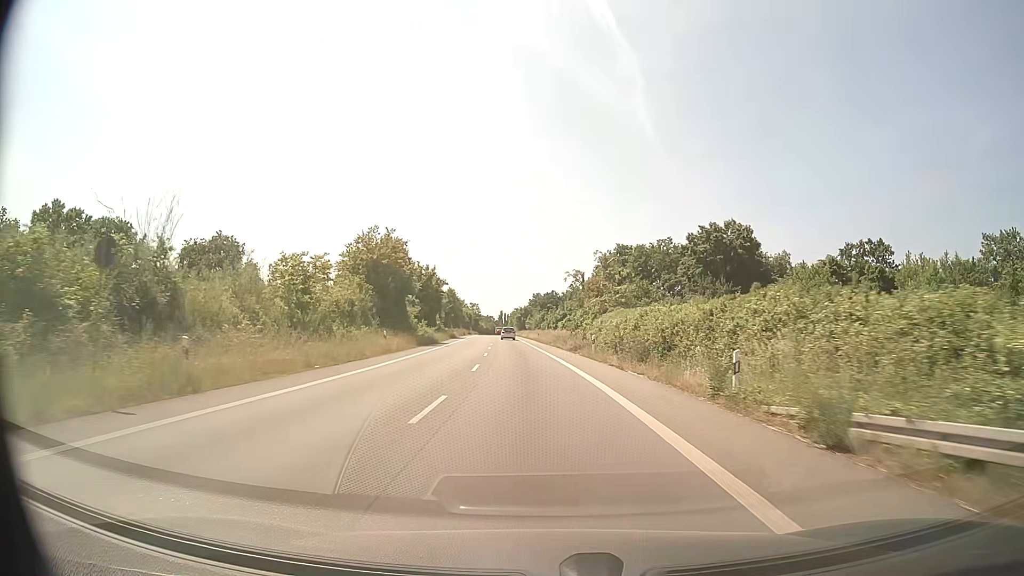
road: secondary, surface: asphalt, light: Day
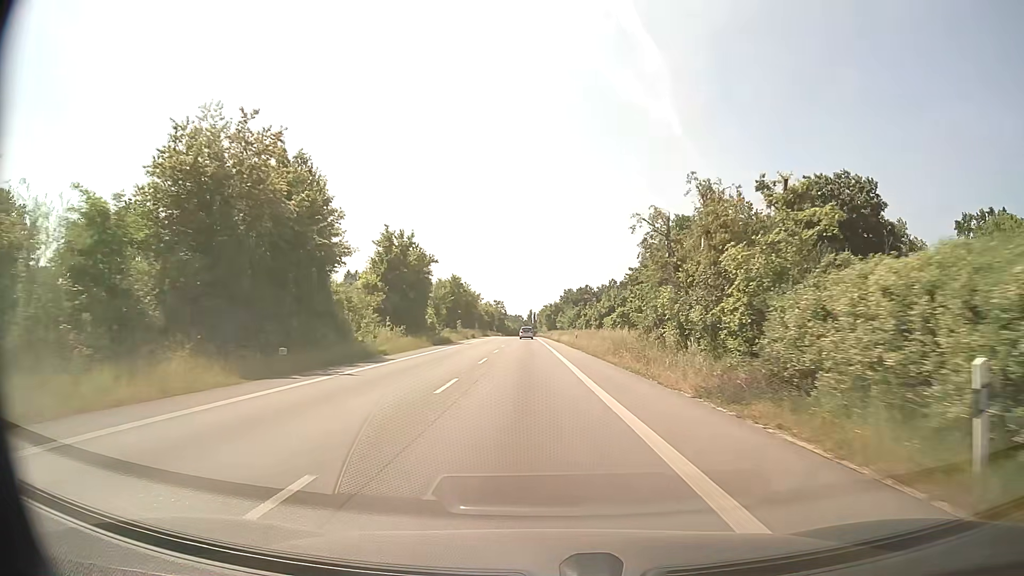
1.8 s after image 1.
(-0.6, +31.9) m; -2°
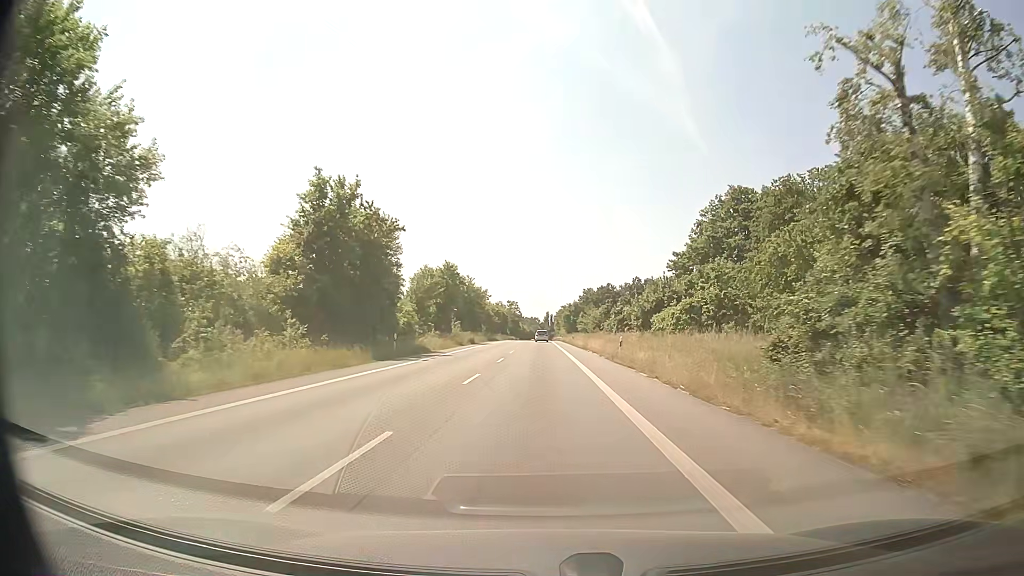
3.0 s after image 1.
(-0.3, +21.4) m; -1°
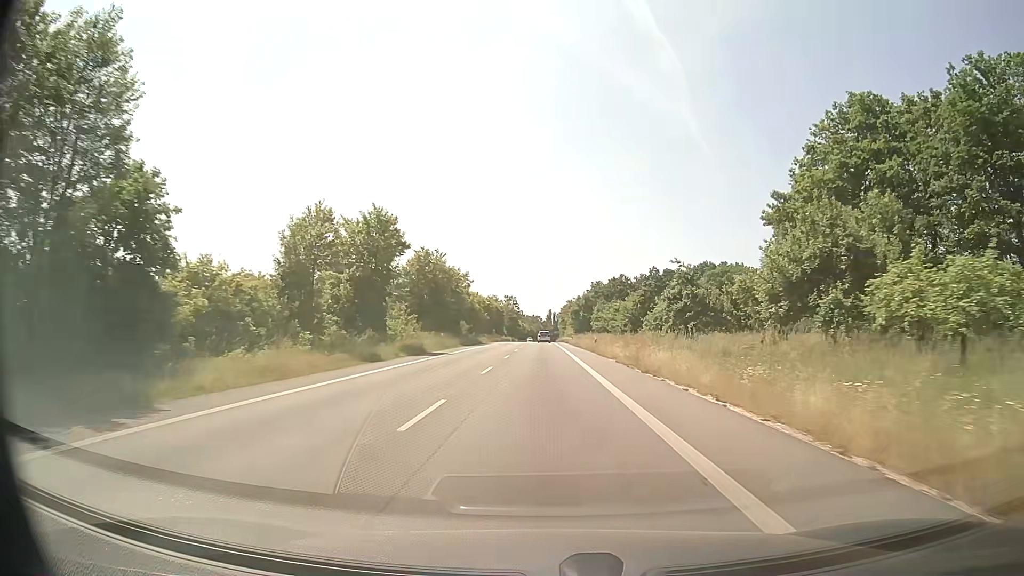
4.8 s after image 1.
(-0.1, +32.3) m; 0°
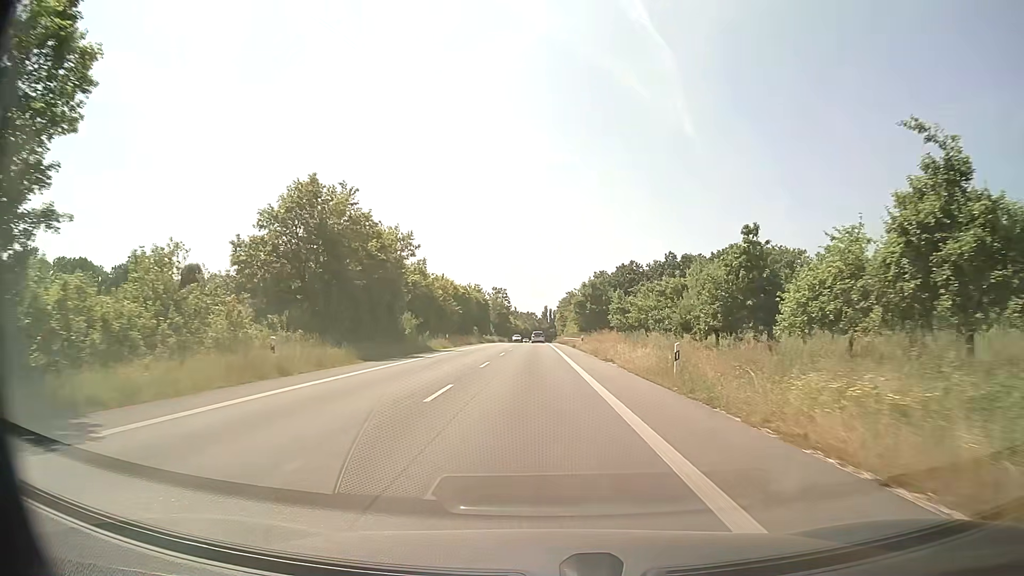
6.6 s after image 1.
(+0.1, +32.5) m; 0°
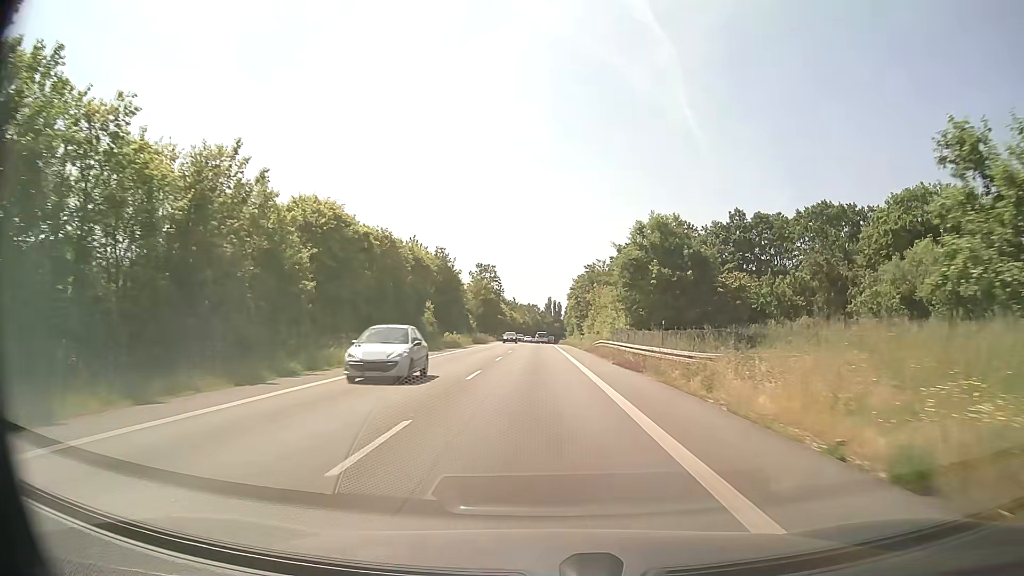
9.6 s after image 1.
(-0.4, +54.8) m; 0°
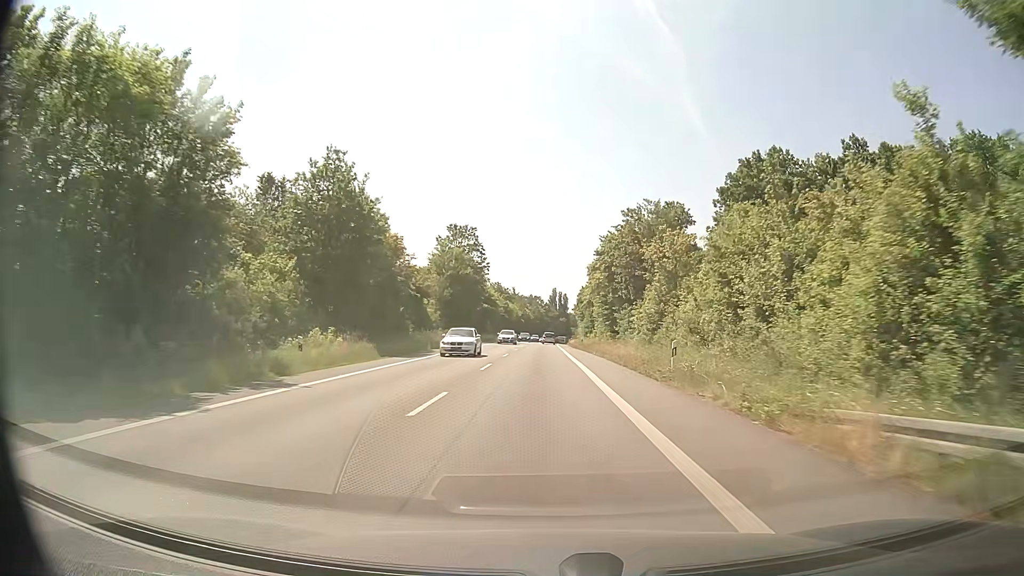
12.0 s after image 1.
(0.0, +43.9) m; 0°
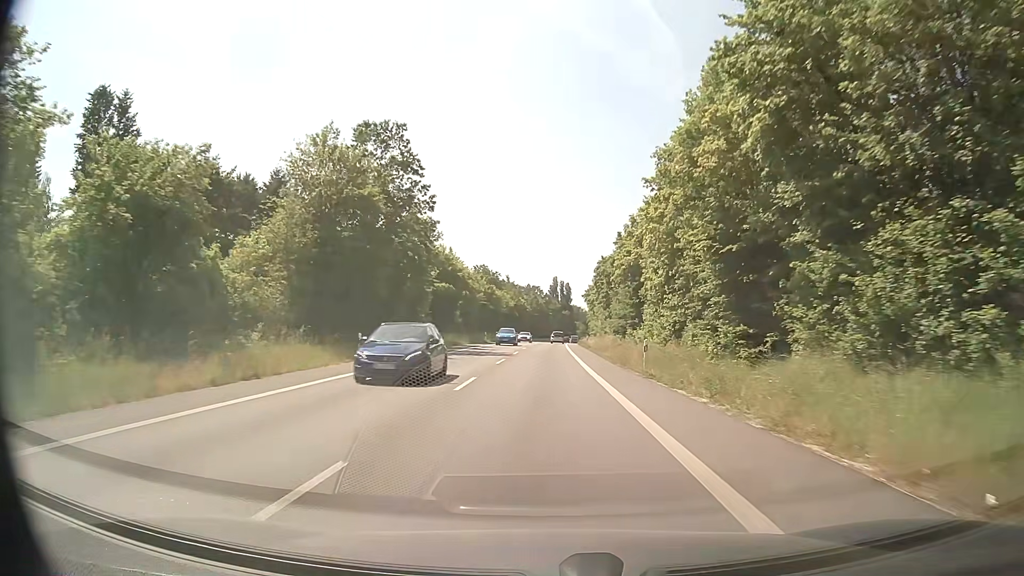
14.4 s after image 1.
(0.0, +43.7) m; 0°
(0, +10) (0, +20) (0, +30) (0, +40) (0, +50) (0, +60) (+1, +70) (+1, +80) (+1, +90) (+1, +100) m
